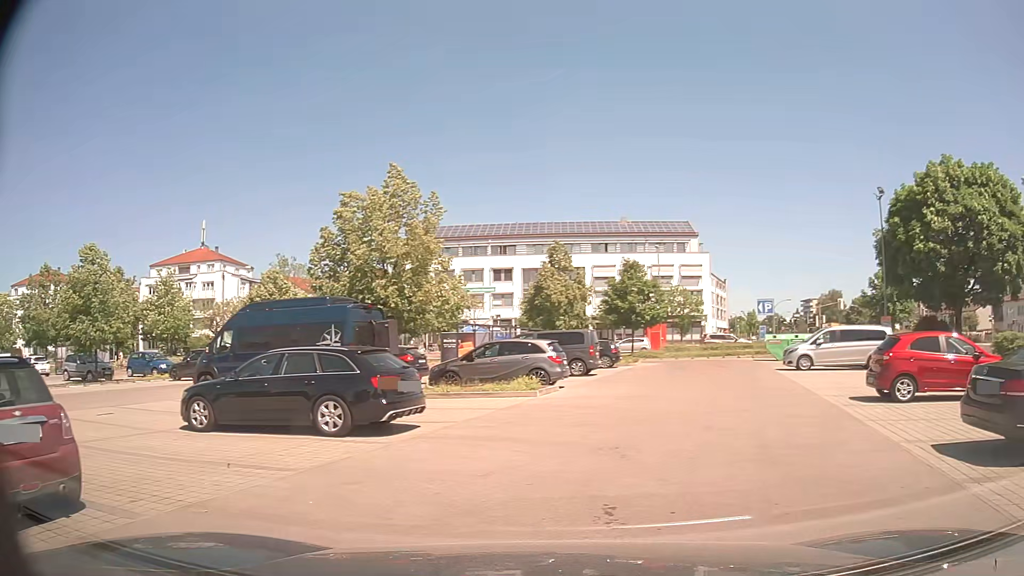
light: Day
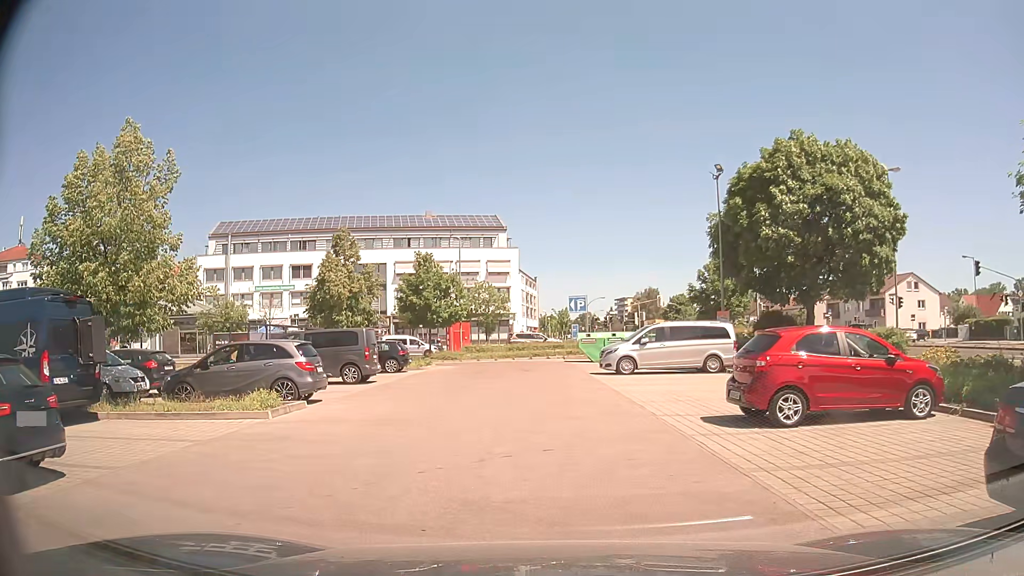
(+1.0, +4.7) m; +16°
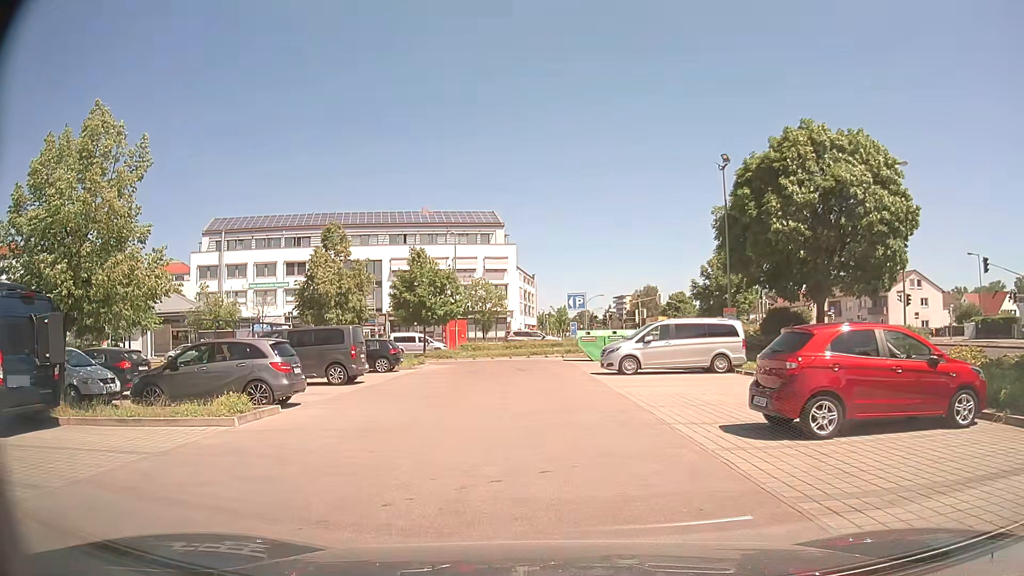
(0.0, +1.4) m; 0°
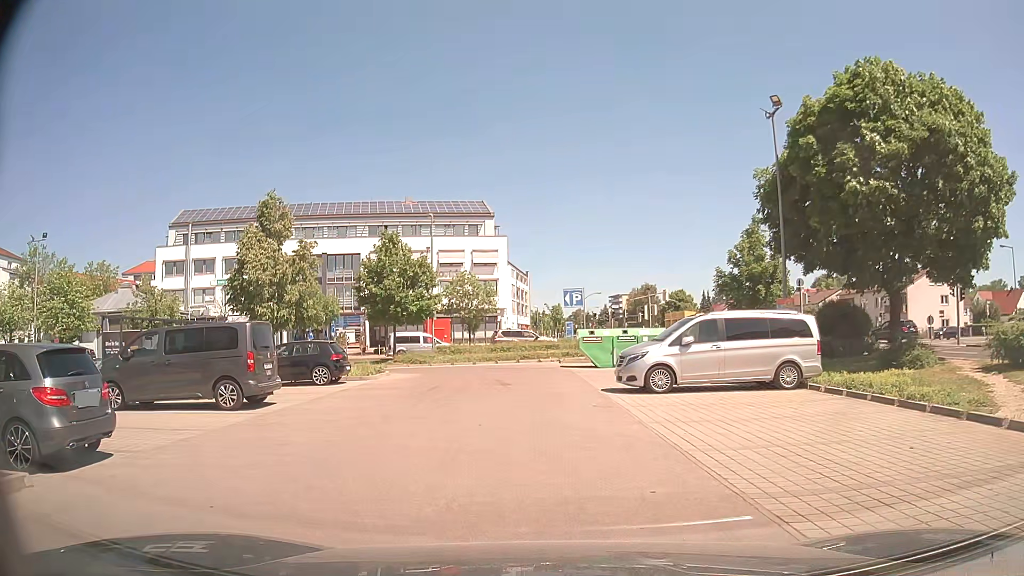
(+0.1, +7.4) m; +2°
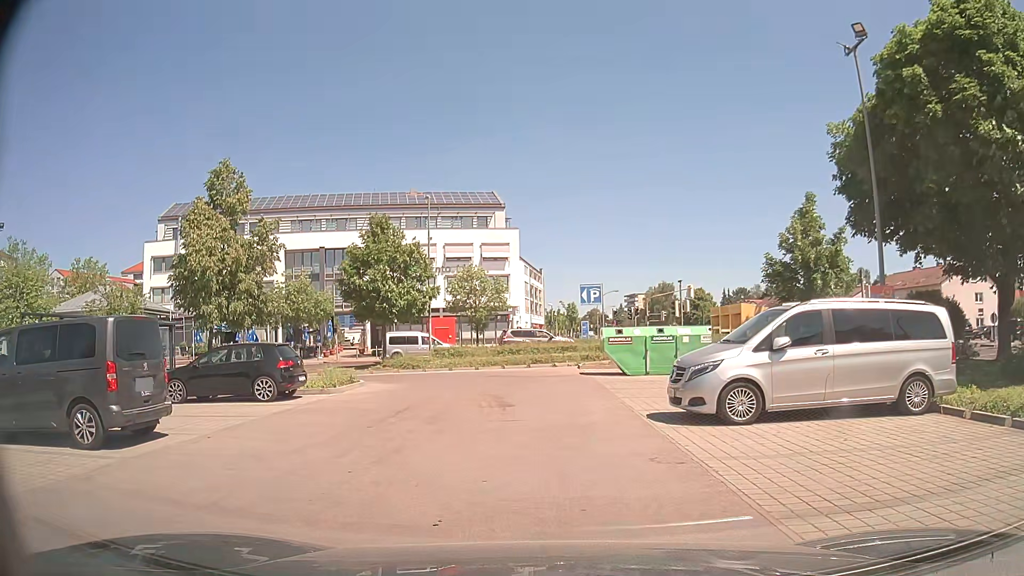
(-0.1, +5.6) m; -2°
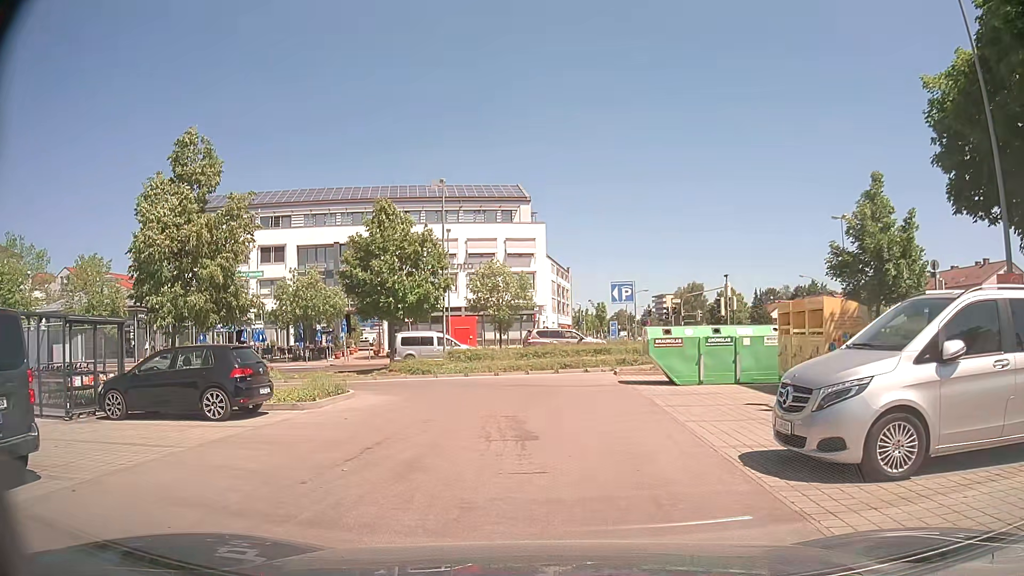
(-0.1, +4.0) m; -2°
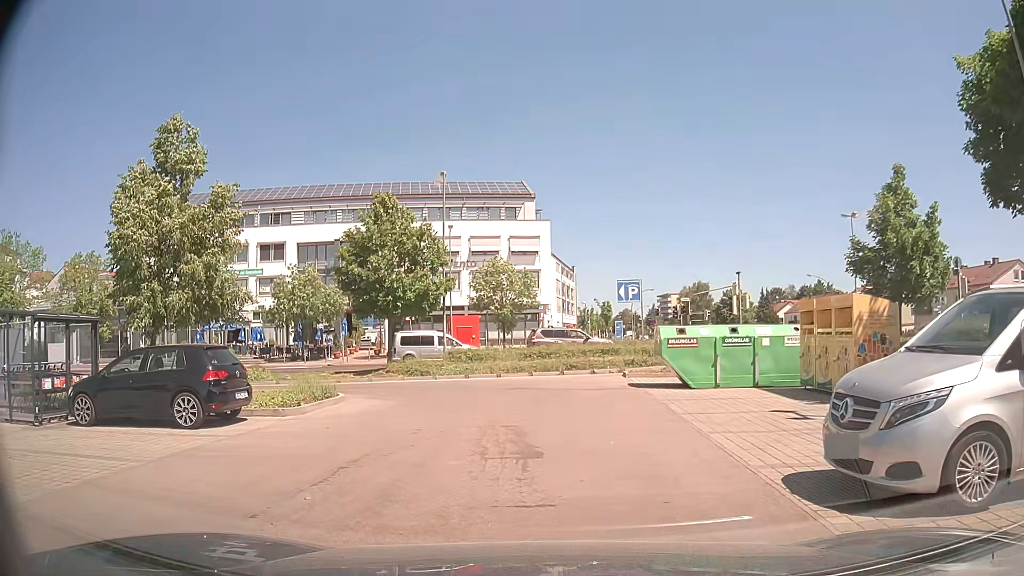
(0.0, +1.3) m; -1°
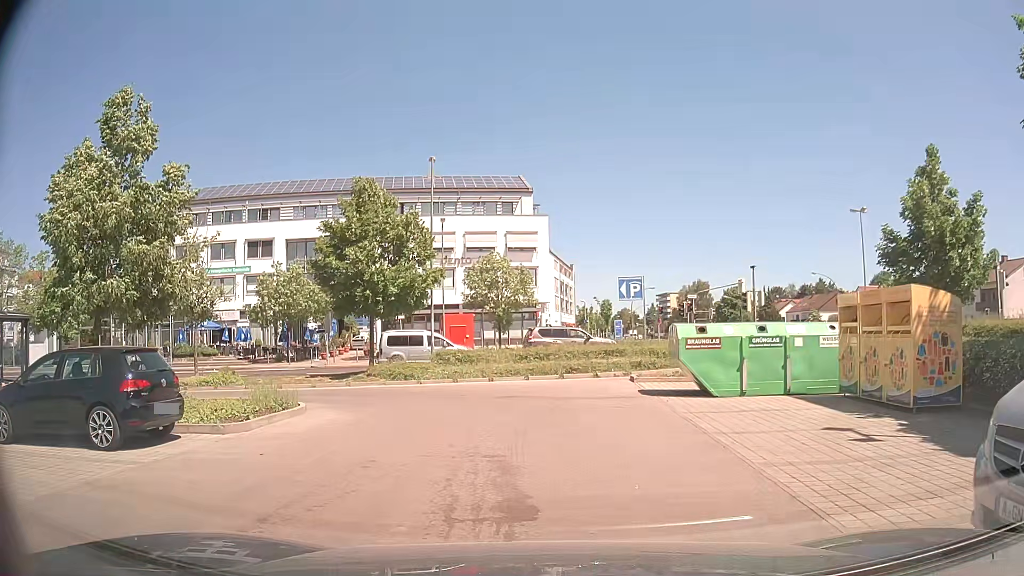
(0.0, +2.5) m; -1°
